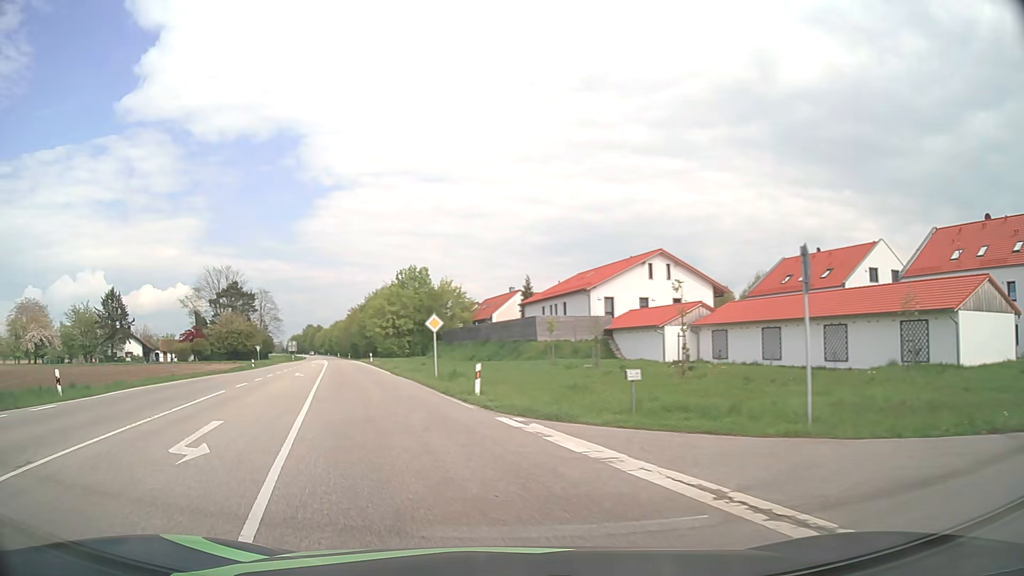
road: secondary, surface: asphalt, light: Day
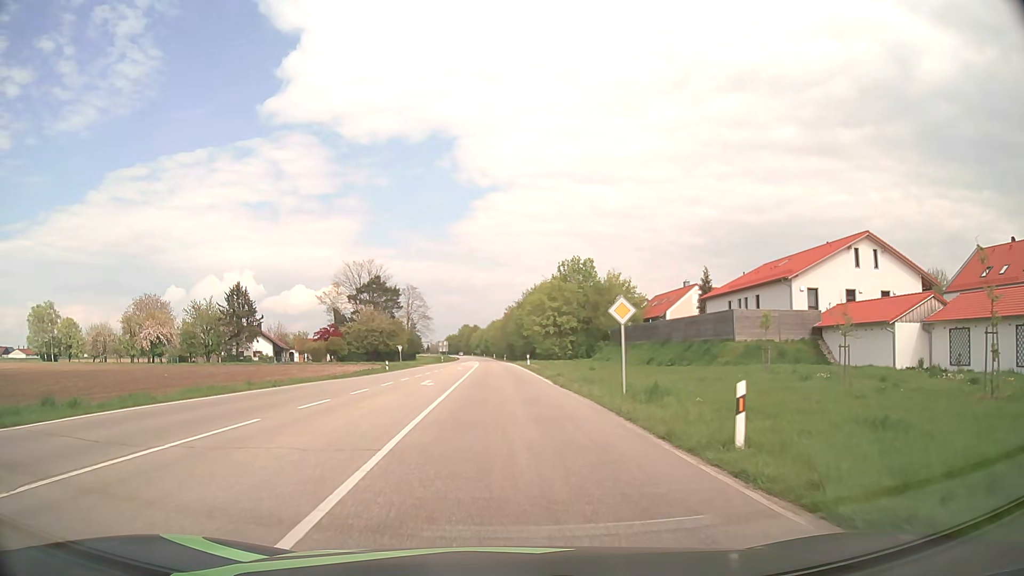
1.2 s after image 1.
(-1.6, +10.7) m; -14°
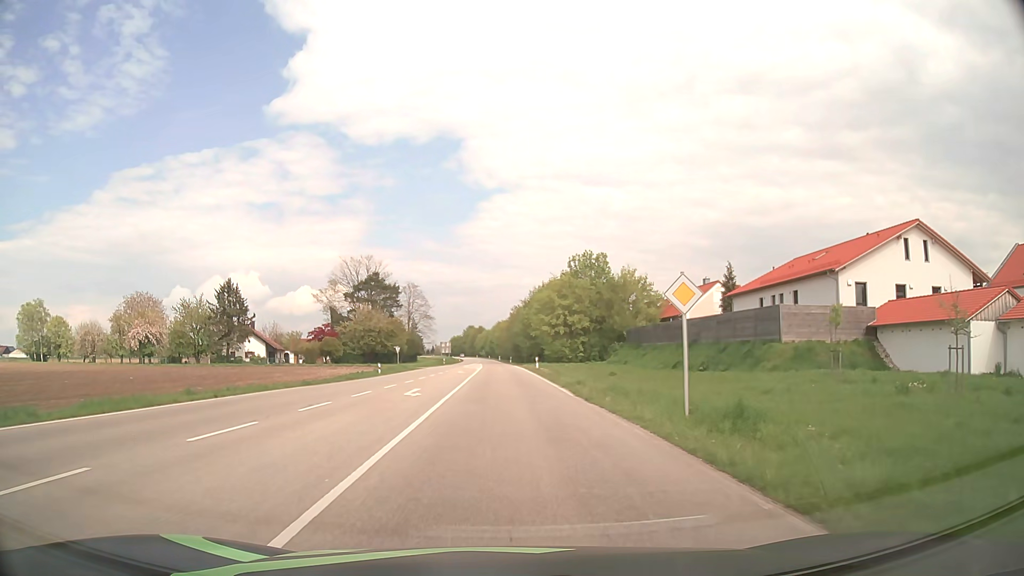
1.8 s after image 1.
(0.0, +6.5) m; 0°
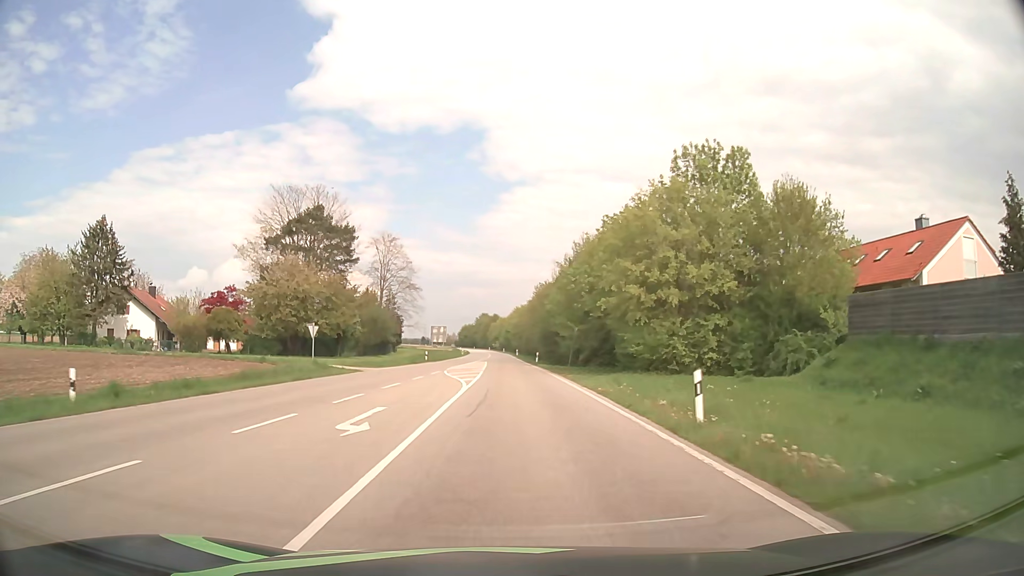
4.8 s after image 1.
(-0.6, +42.6) m; -1°
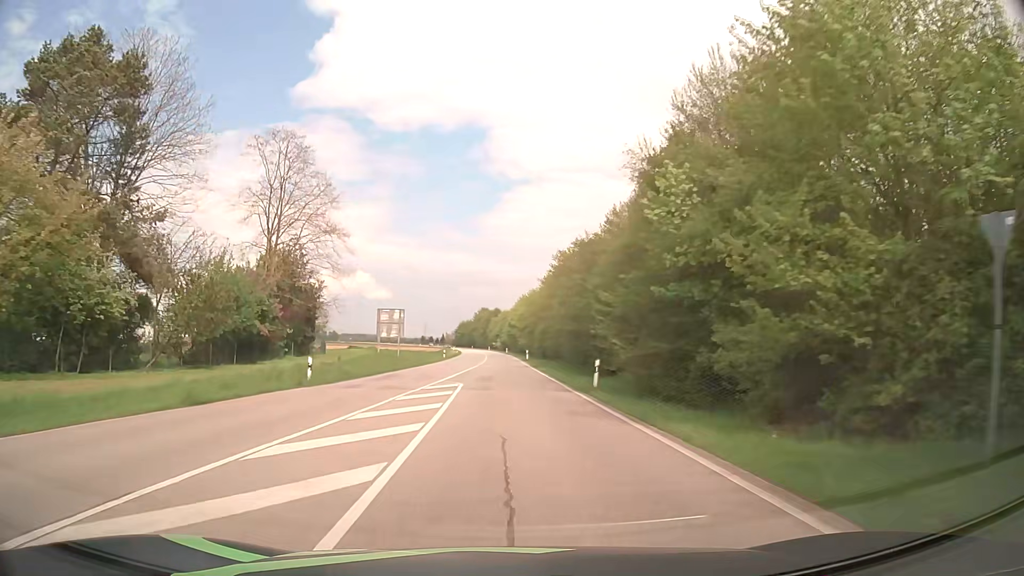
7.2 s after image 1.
(-0.1, +38.8) m; 0°
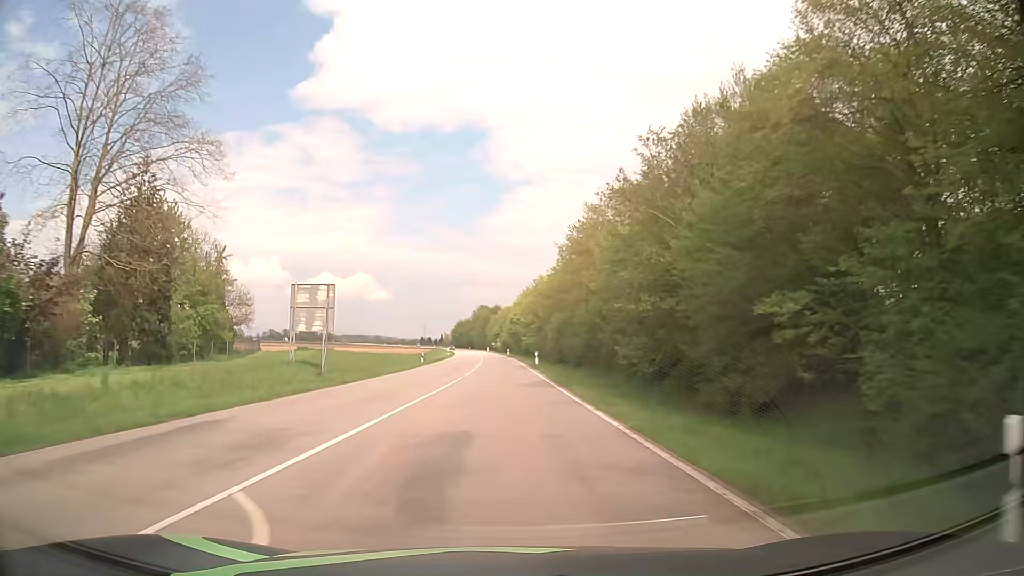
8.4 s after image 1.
(0.0, +20.5) m; 0°
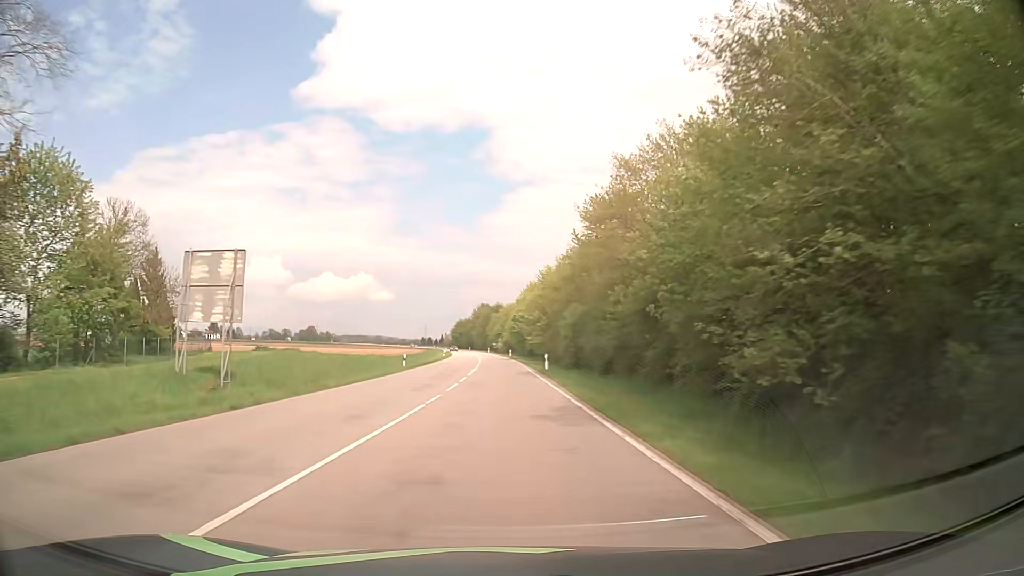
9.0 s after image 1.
(0.0, +10.7) m; 0°
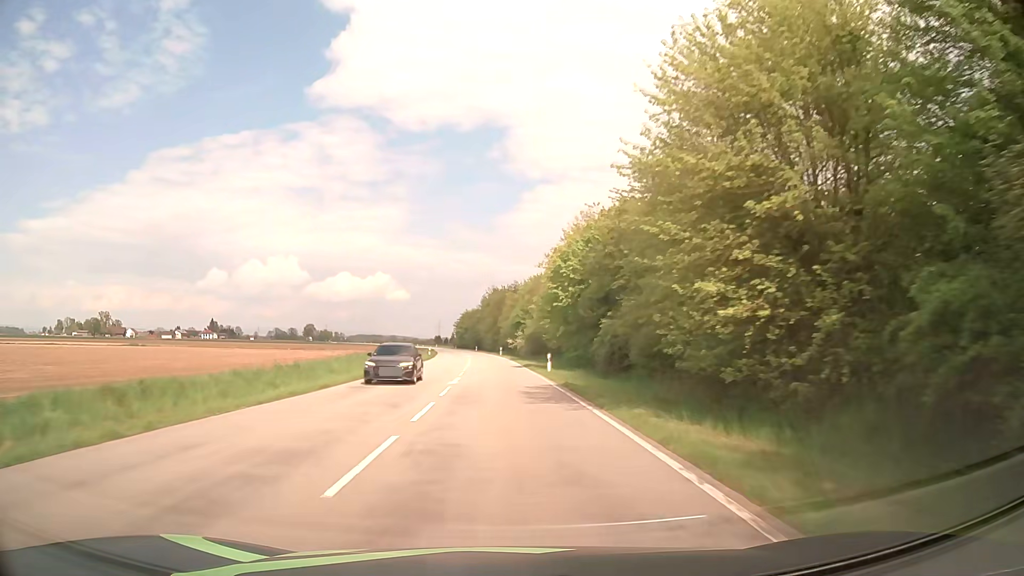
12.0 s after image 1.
(-1.1, +58.1) m; -2°
(0, +10) (0, +20) (0, +30) (-1, +40) (-1, +50) (-2, +60) (-2, +70) (-3, +80) (-4, +90) (-5, +100) m
